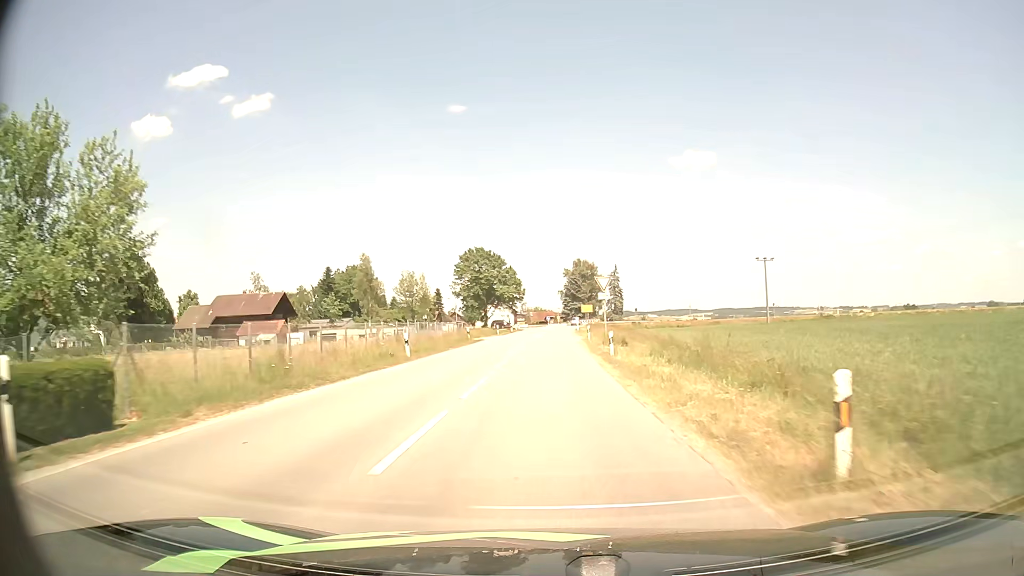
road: secondary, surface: asphalt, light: Day
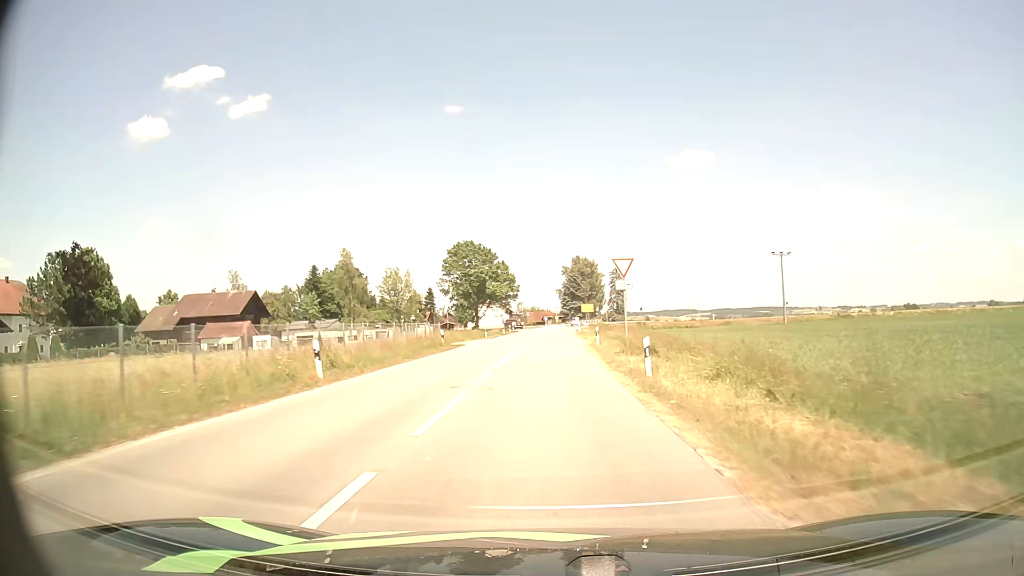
(0.0, +10.0) m; 0°
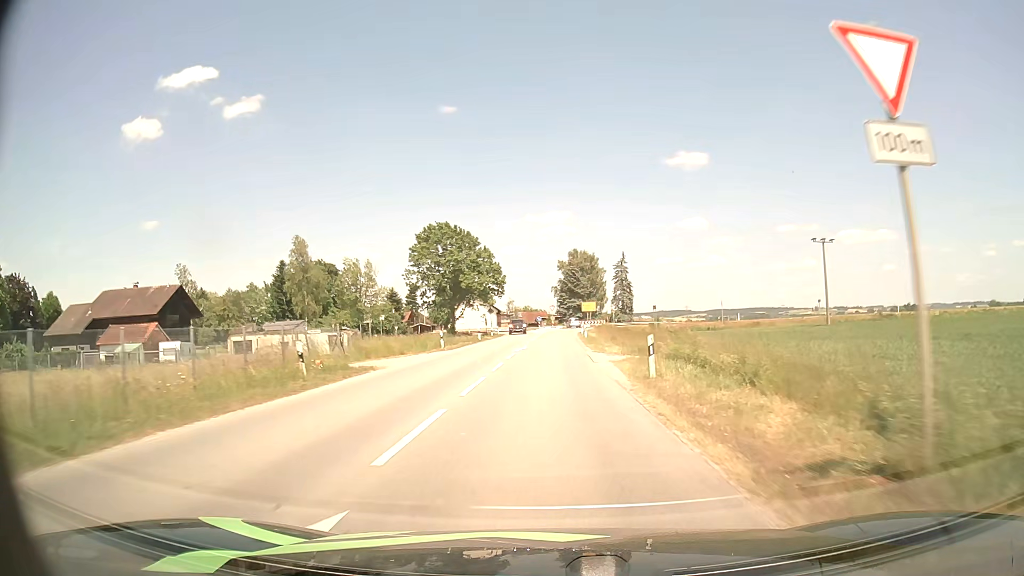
(+0.1, +19.6) m; 0°
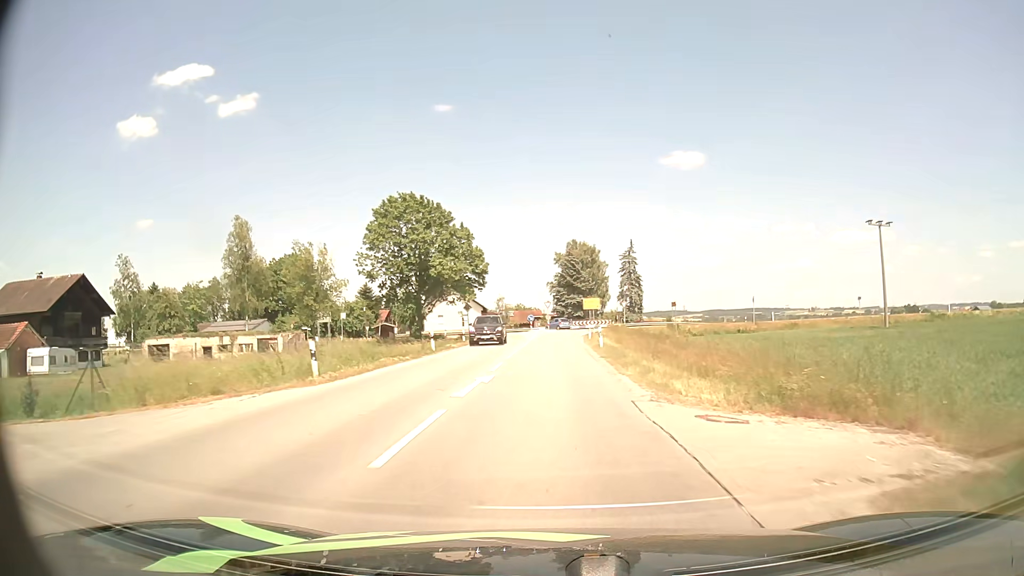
(0.0, +17.9) m; 0°
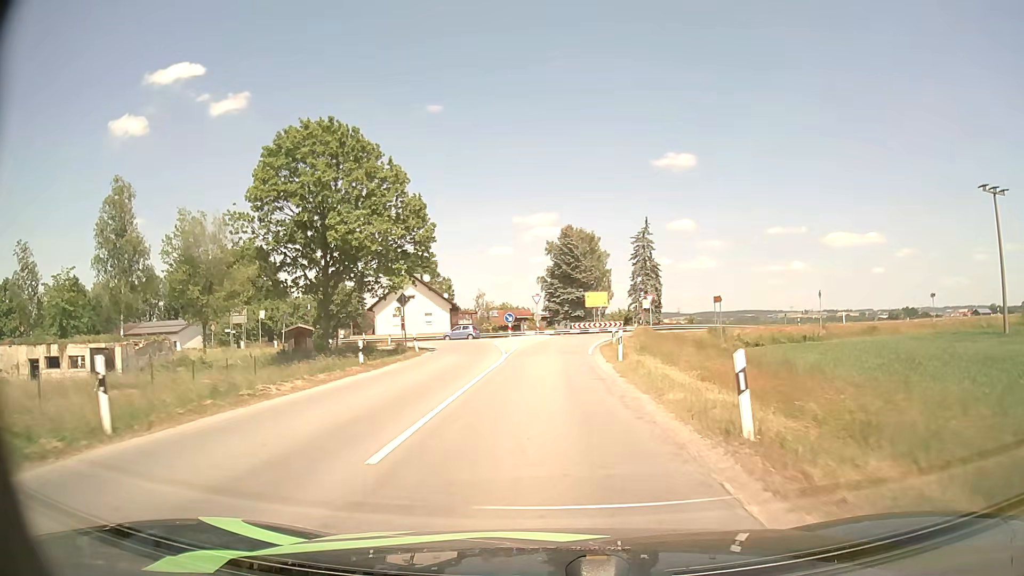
(+0.2, +23.4) m; +1°
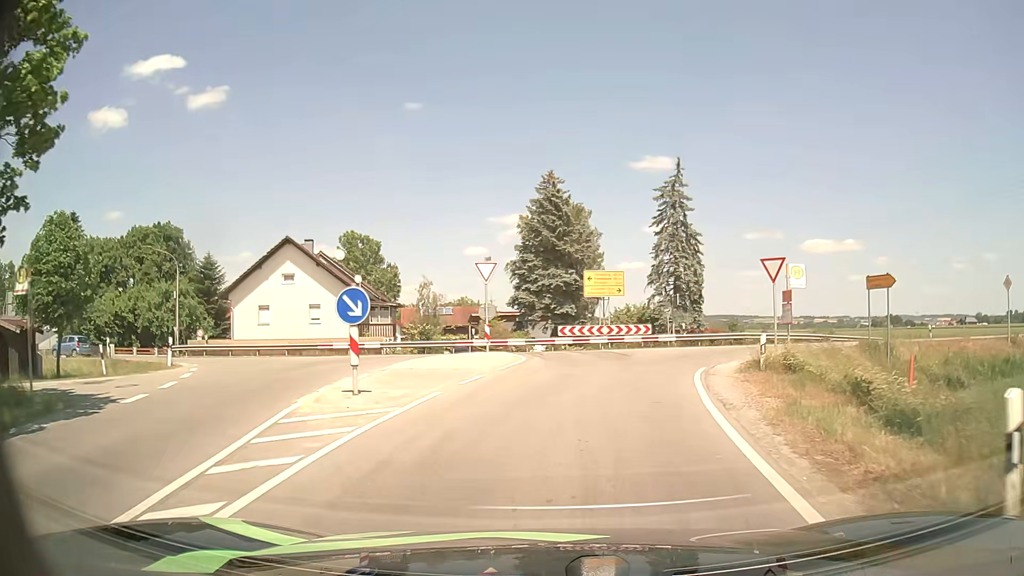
(+0.3, +30.0) m; +2°
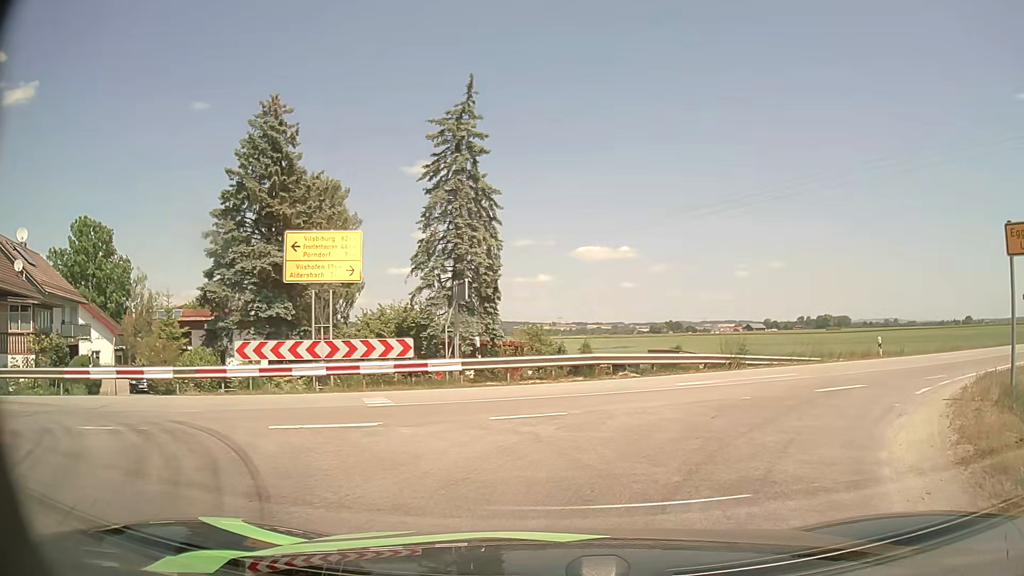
(+2.4, +17.6) m; +20°
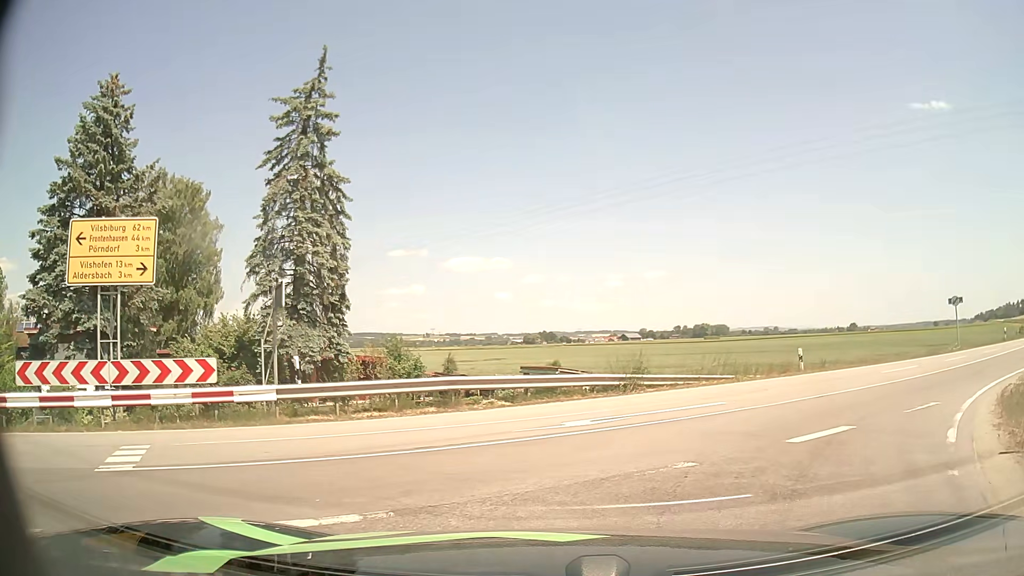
(+0.3, +4.4) m; +11°
(+3, +10) (+9, +17) (+17, +23) (+25, +30) (+33, +36) (+40, +42) (+48, +48) (+56, +54) (+64, +61) (+71, +68) m
